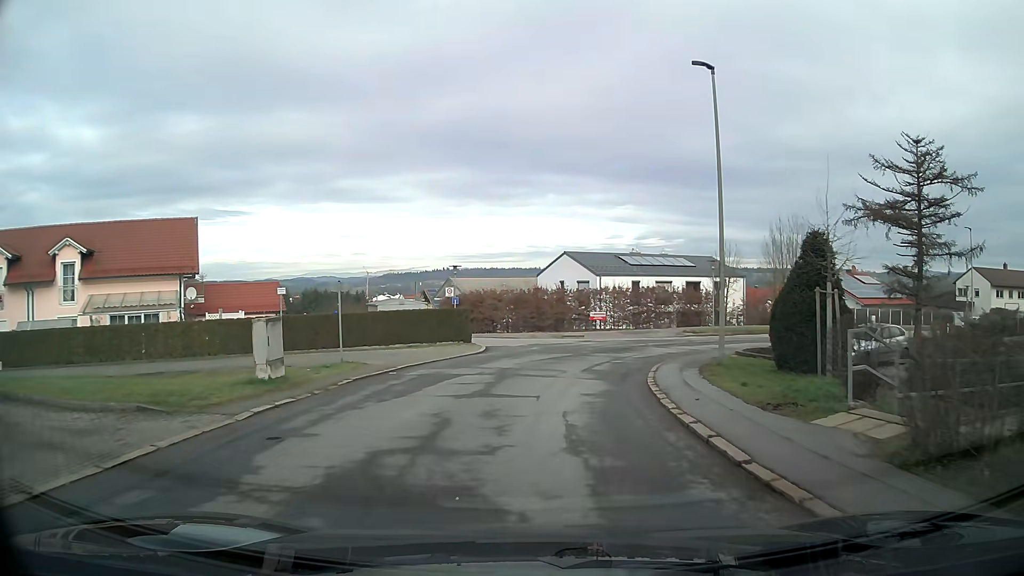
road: unclassified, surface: asphalt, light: Day
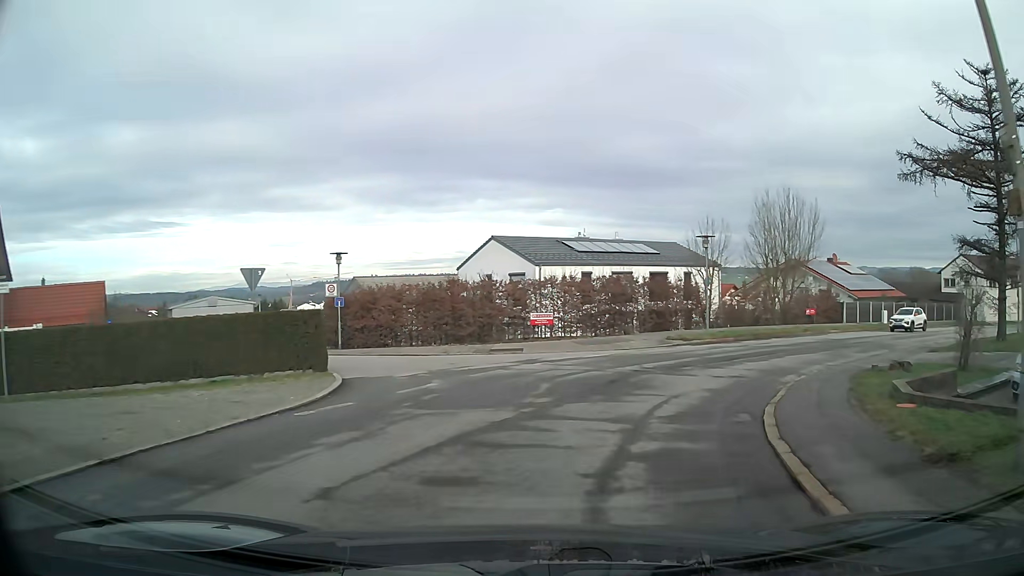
(+0.7, +13.3) m; +9°
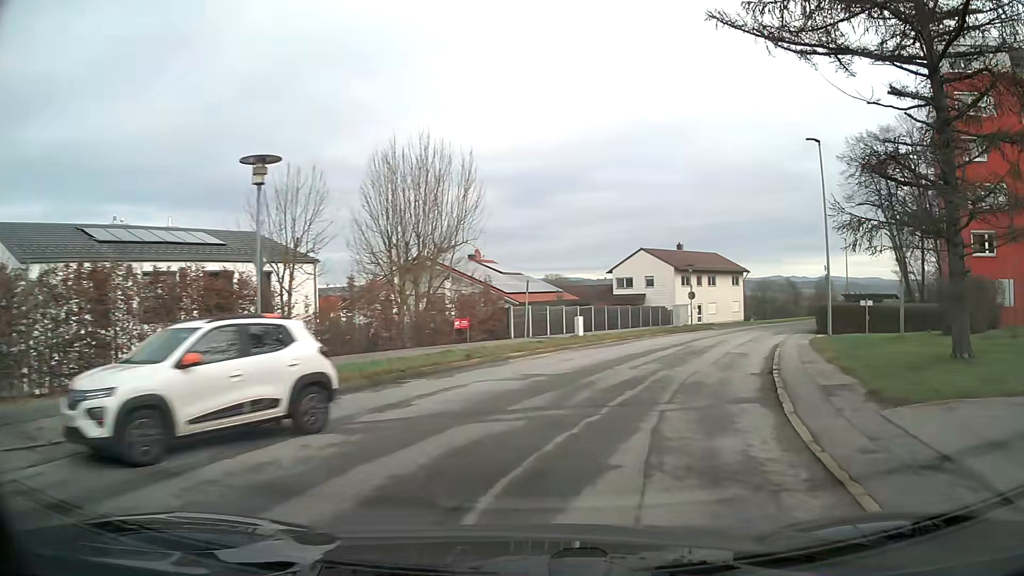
(+4.7, +16.6) m; +32°
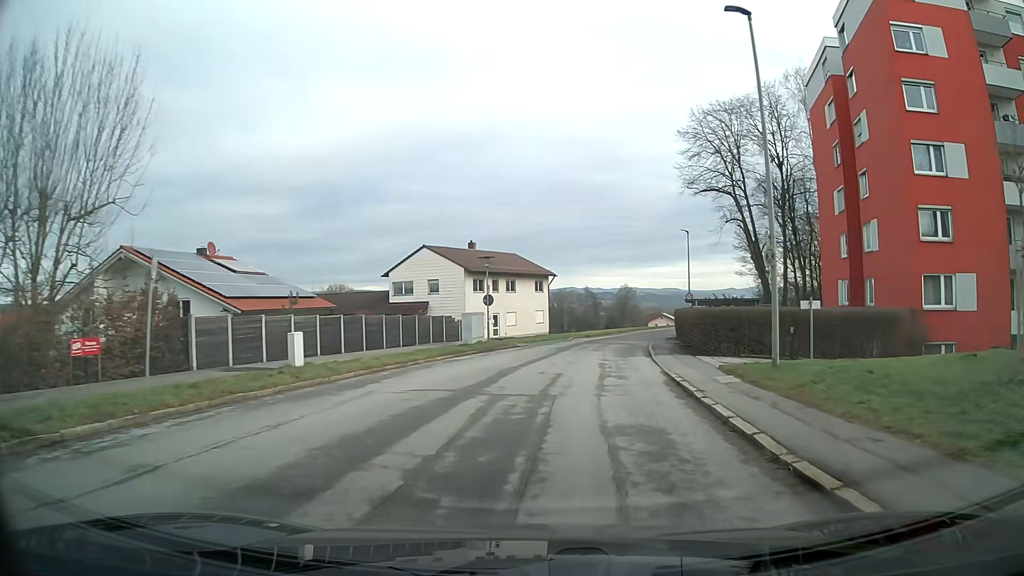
(+2.2, +13.9) m; +16°
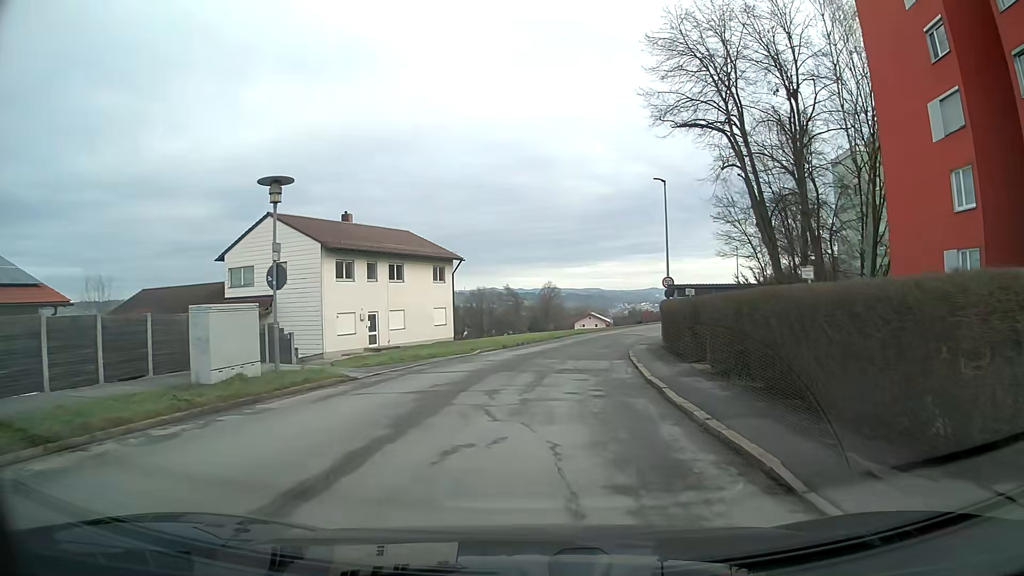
(+1.3, +19.7) m; +6°
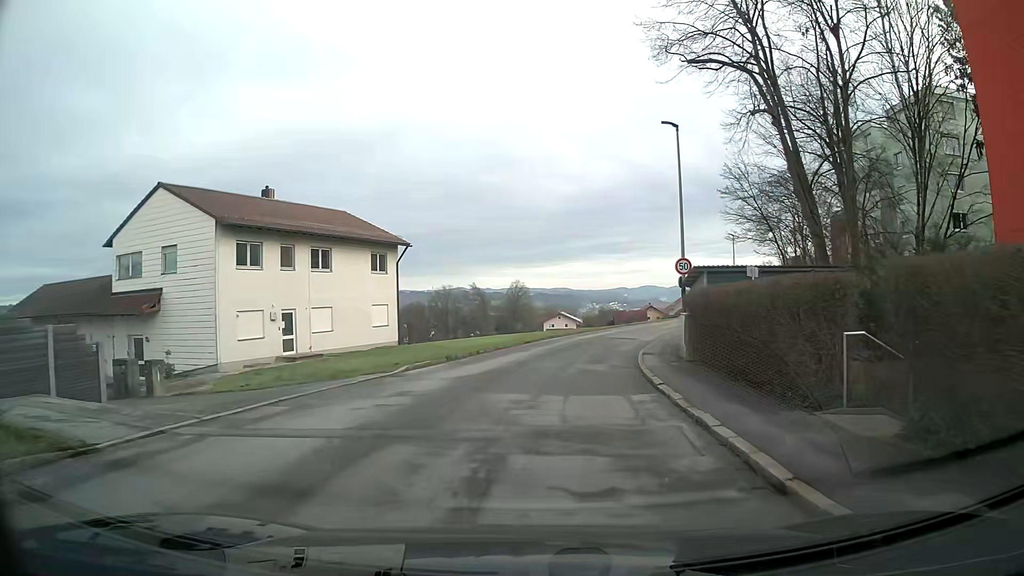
(+0.2, +9.9) m; +3°
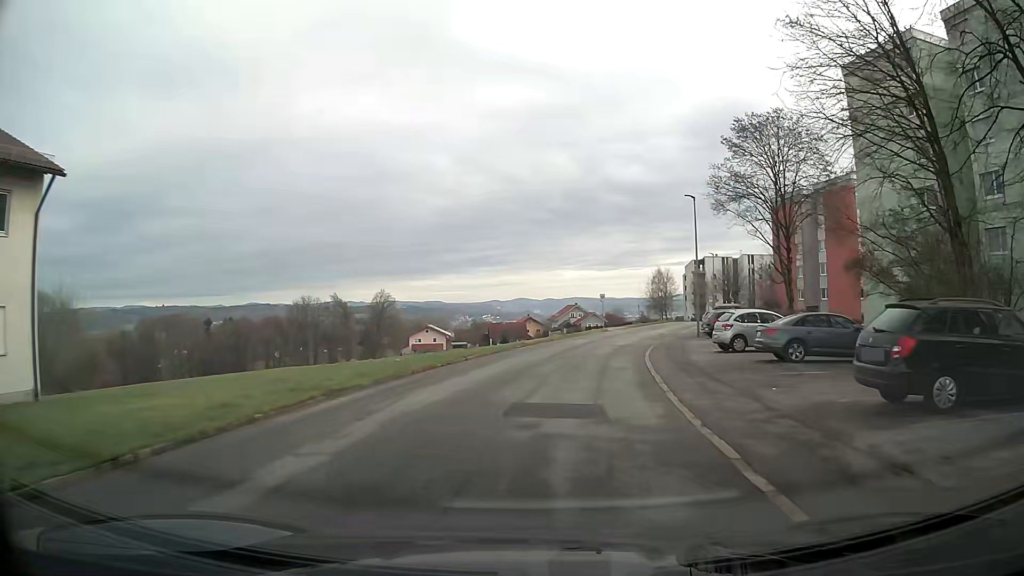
(+2.3, +25.5) m; +11°
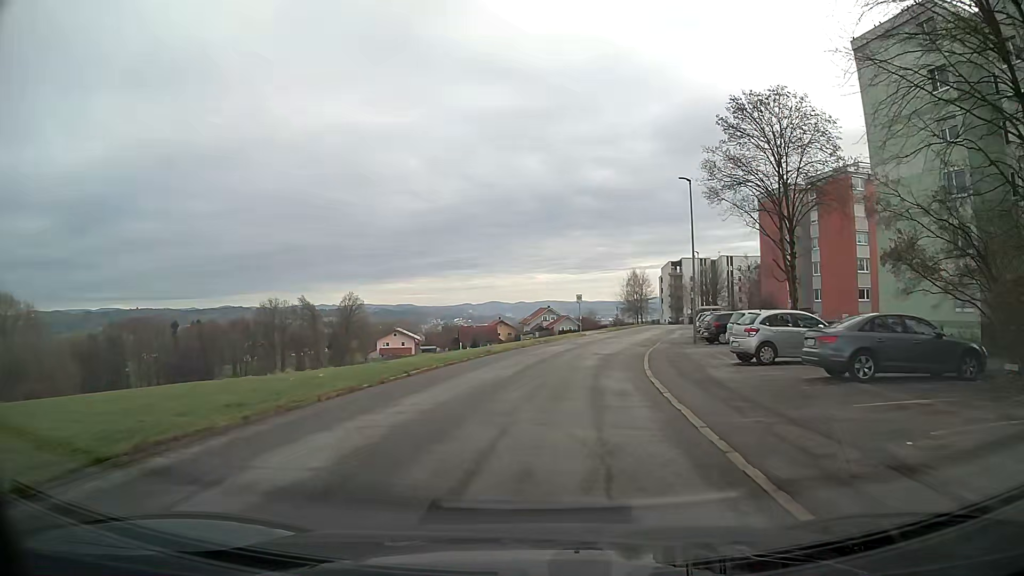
(+0.1, +5.9) m; +3°
(0, +10) (+1, +20) (+3, +30) (+5, +40) (+7, +49) (+9, +59) (+11, +69) (+13, +79) (+15, +89) (+17, +98) m
